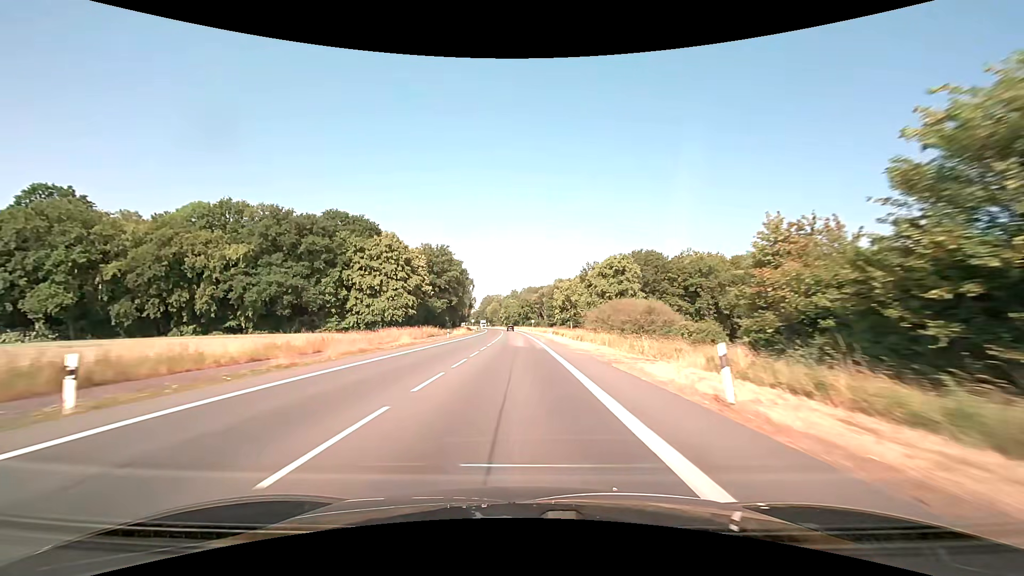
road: primary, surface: asphalt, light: Day
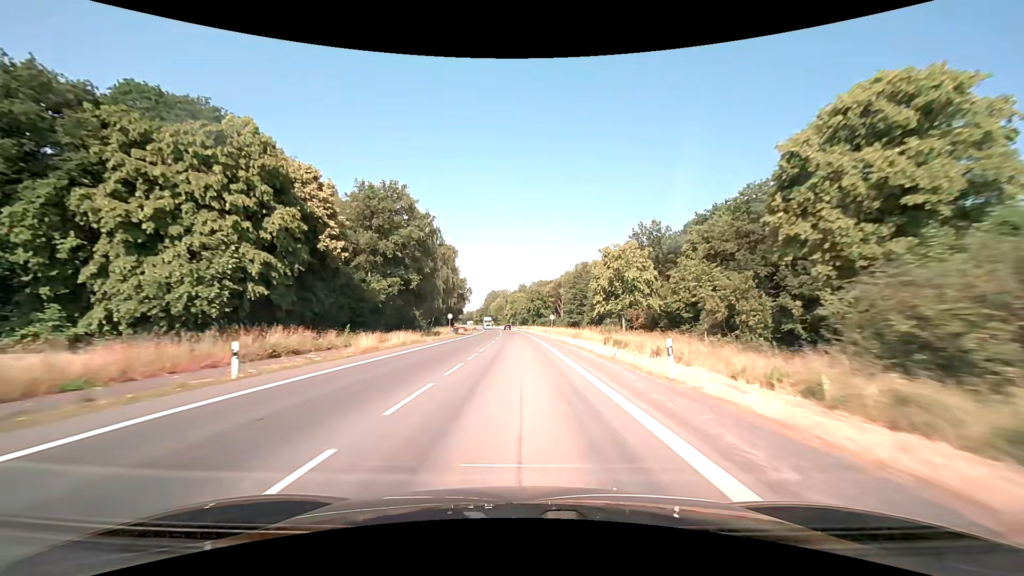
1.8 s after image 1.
(-0.5, +45.4) m; -1°
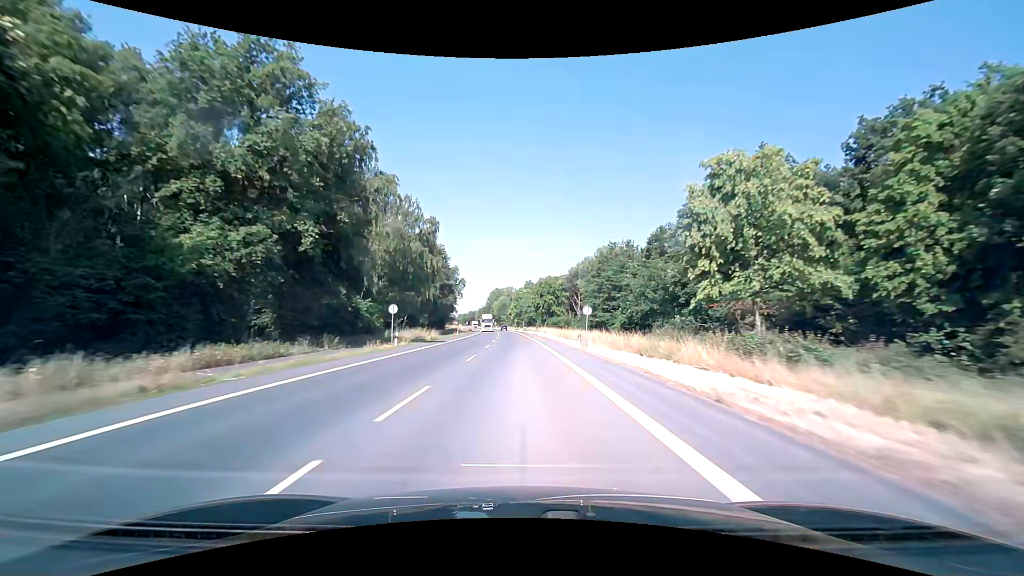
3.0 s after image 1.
(-0.2, +30.7) m; -1°
(0, +10) (0, +20) (0, +30) (0, +40) (-1, +50) (-1, +60) (-1, +70) (-2, +80) (-2, +90) (-3, +100) m
